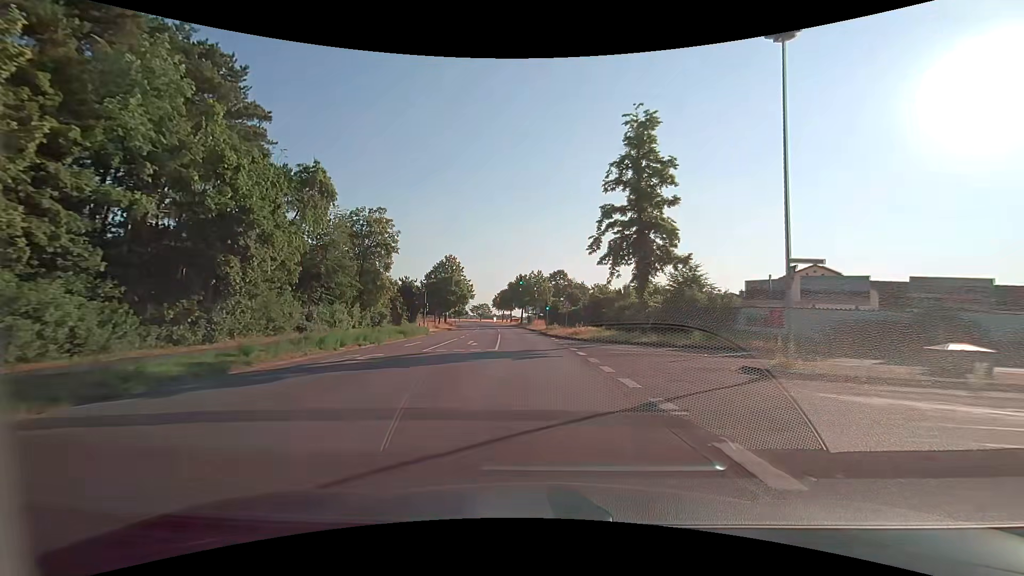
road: secondary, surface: asphalt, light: Day
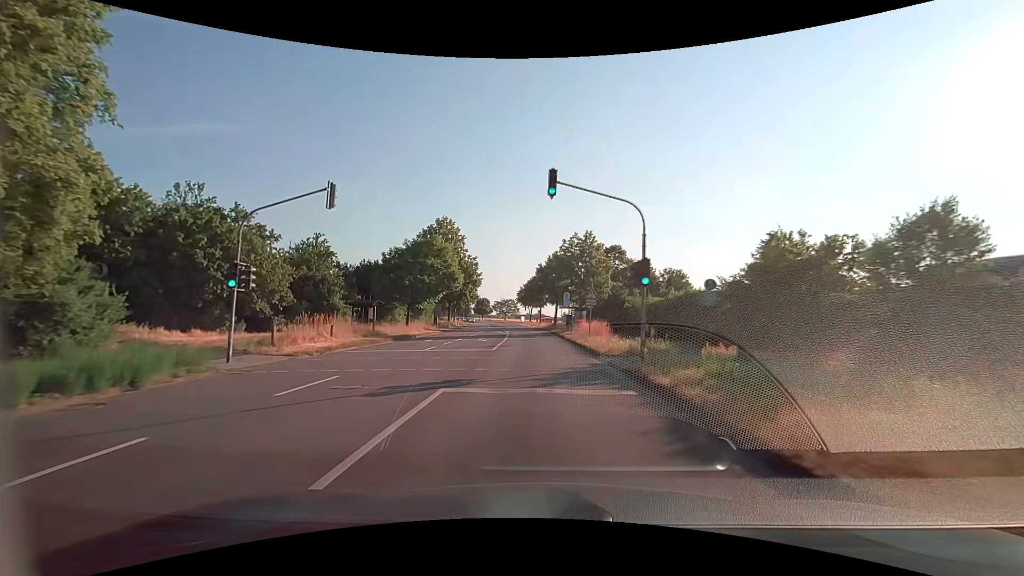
(-1.2, +38.0) m; -3°
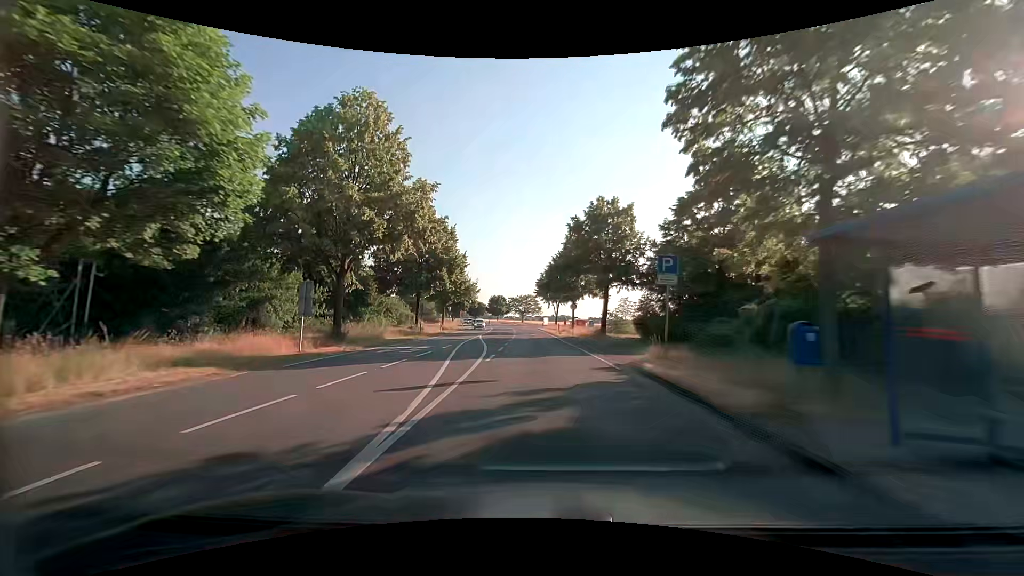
(-1.2, +38.0) m; -3°
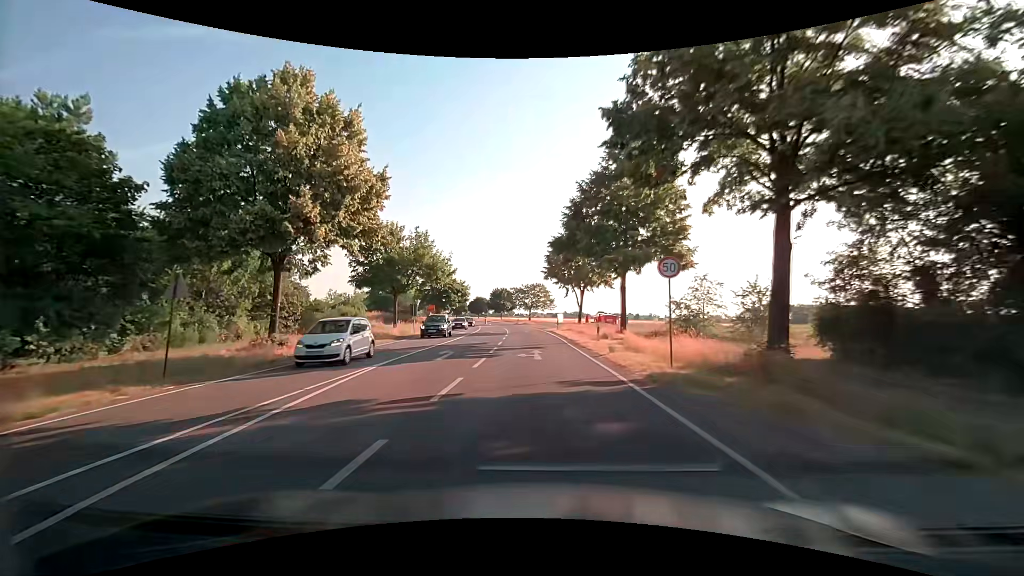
(-0.2, +30.5) m; -1°
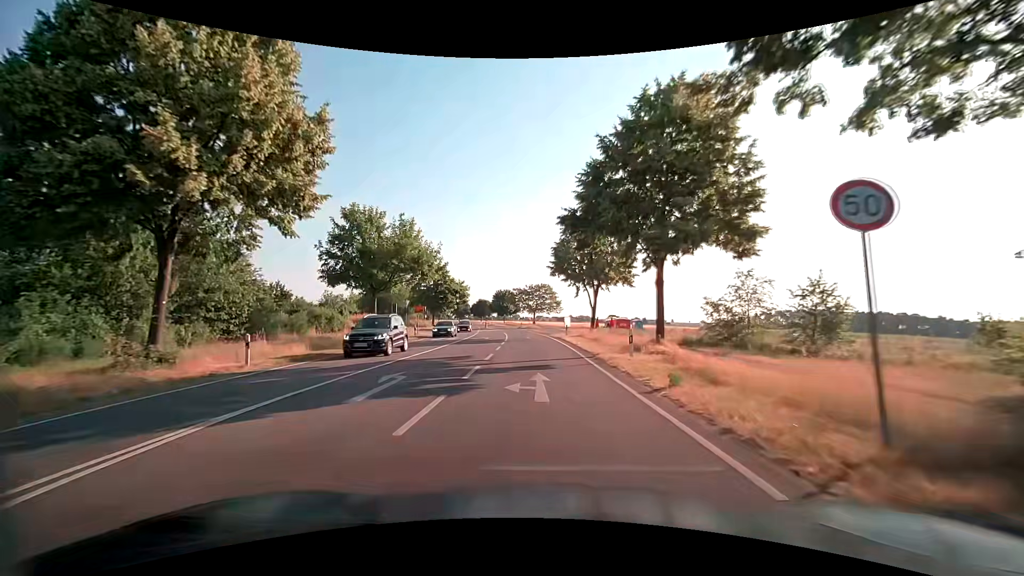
(0.0, +7.6) m; -1°
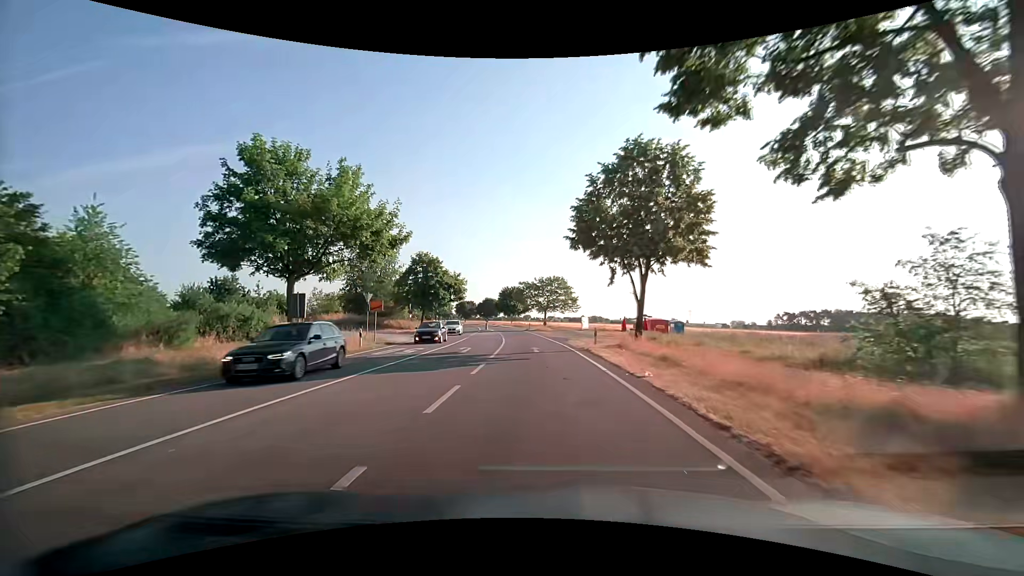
(-0.1, +15.2) m; -1°
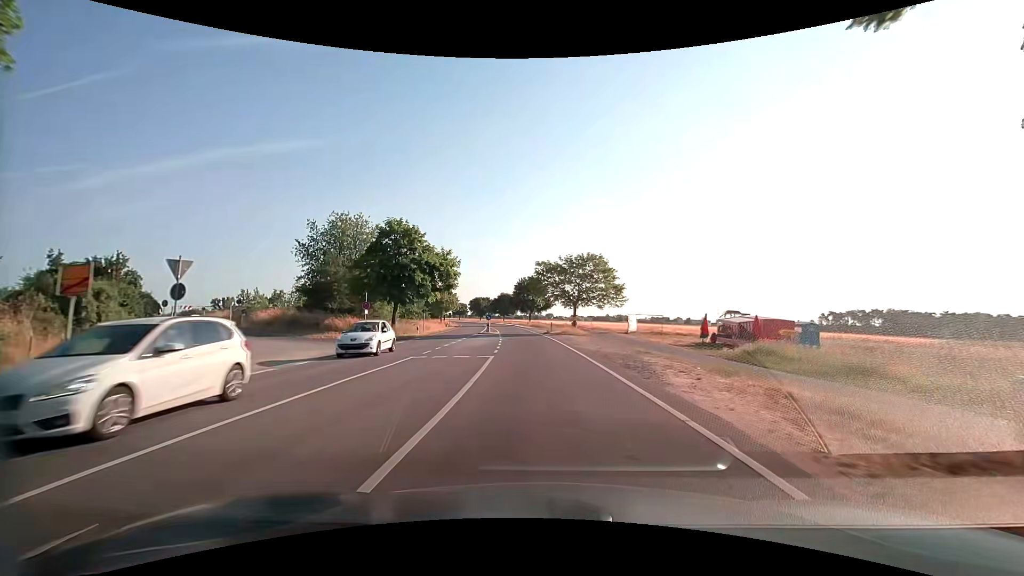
(-0.5, +22.8) m; -2°
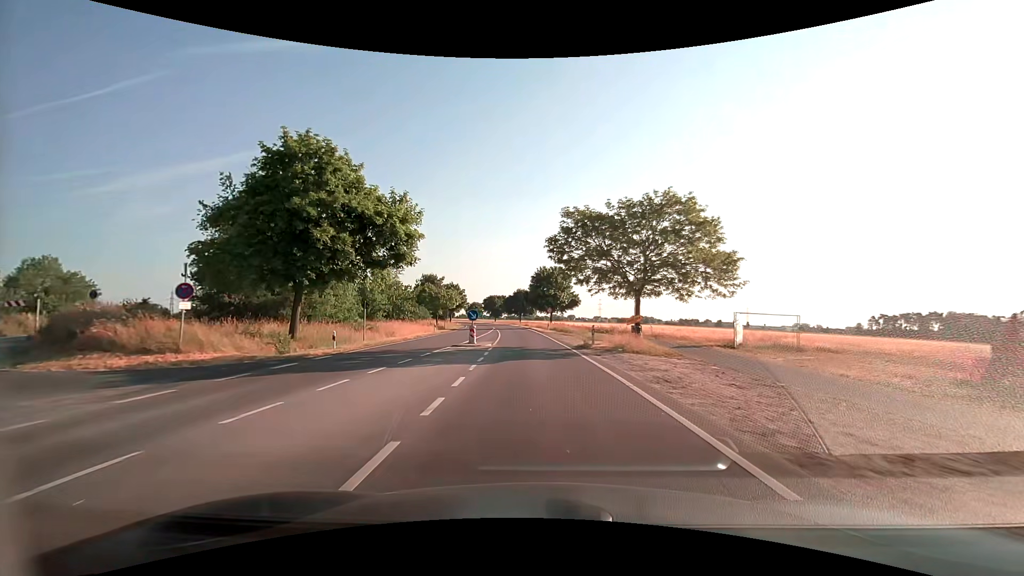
(-0.5, +22.9) m; -3°
(0, +10) (0, +20) (-1, +30) (-1, +40) (-2, +50) (-3, +60) (-4, +70) (-5, +80) (-6, +90) (-7, +100) m
